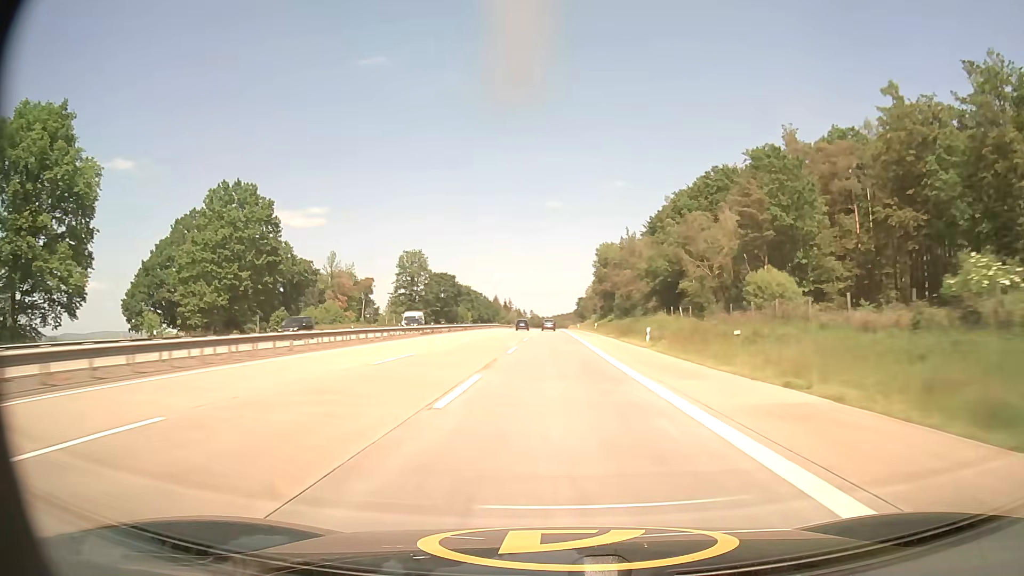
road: motorway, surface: asphalt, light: Day
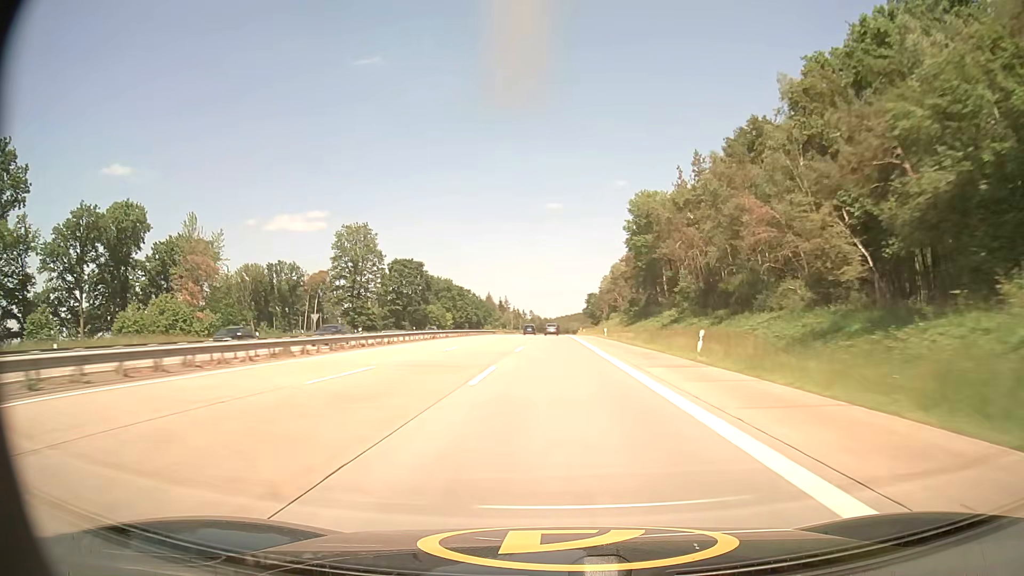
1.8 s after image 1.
(-0.3, +60.6) m; -1°
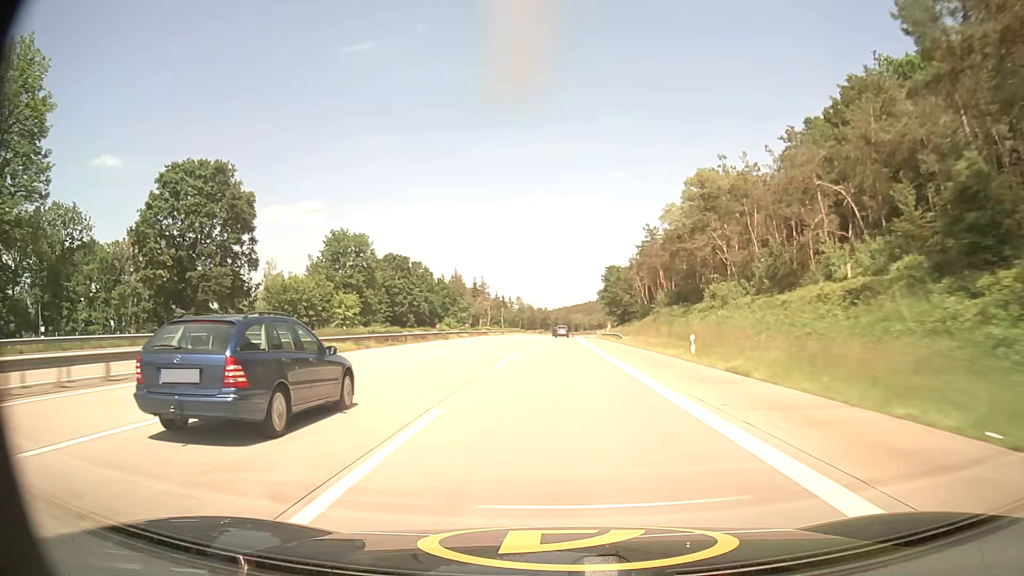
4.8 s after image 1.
(+0.2, +100.0) m; 0°
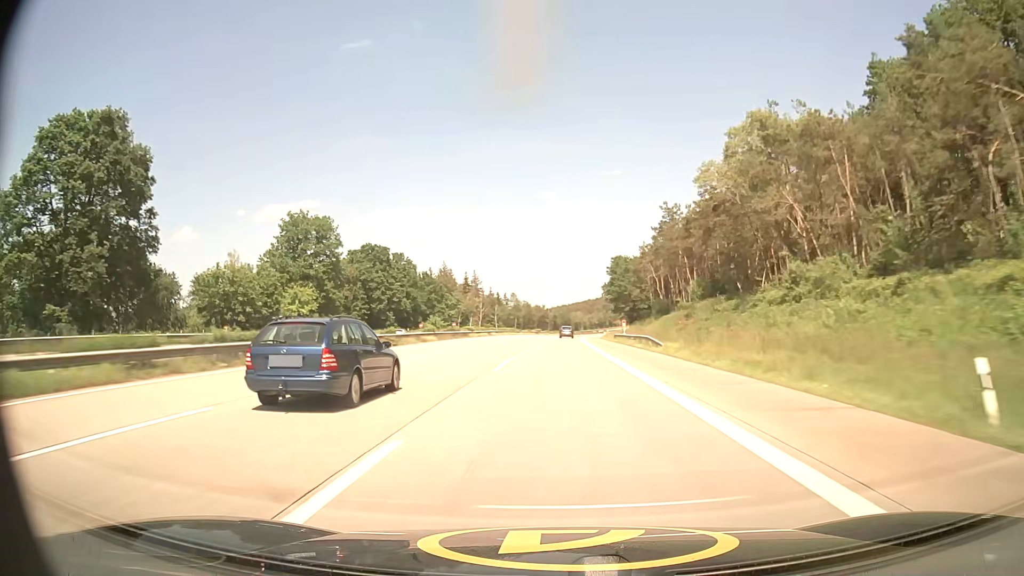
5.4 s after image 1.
(0.0, +19.9) m; 0°
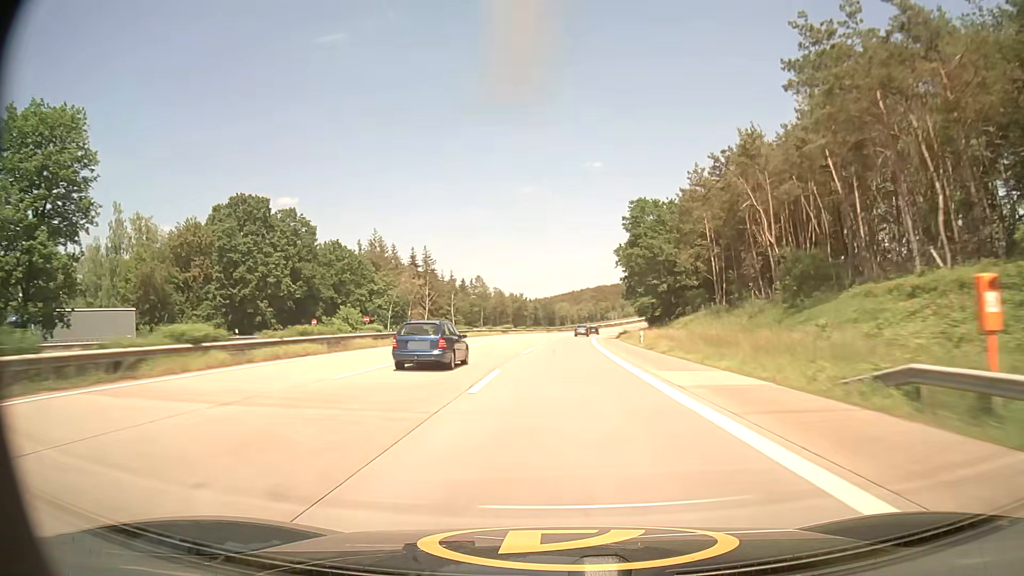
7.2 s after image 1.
(+0.5, +59.9) m; +1°
